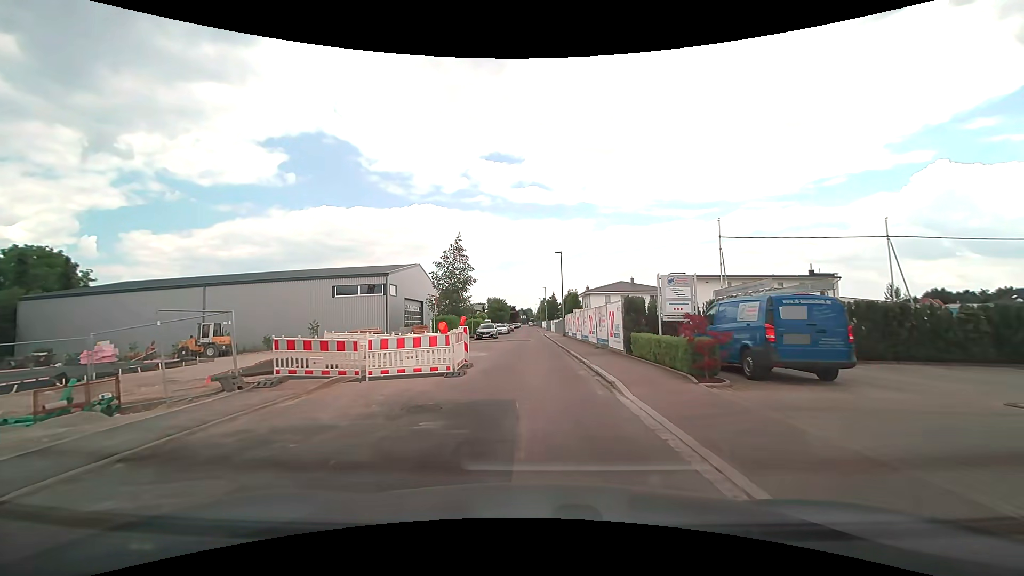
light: Day
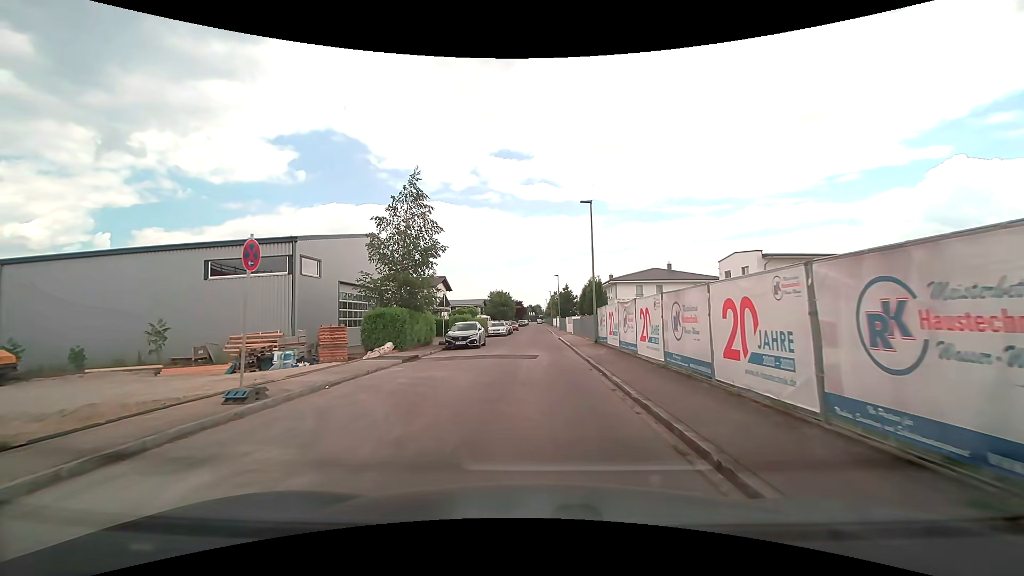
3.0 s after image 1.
(-0.3, +18.7) m; -1°
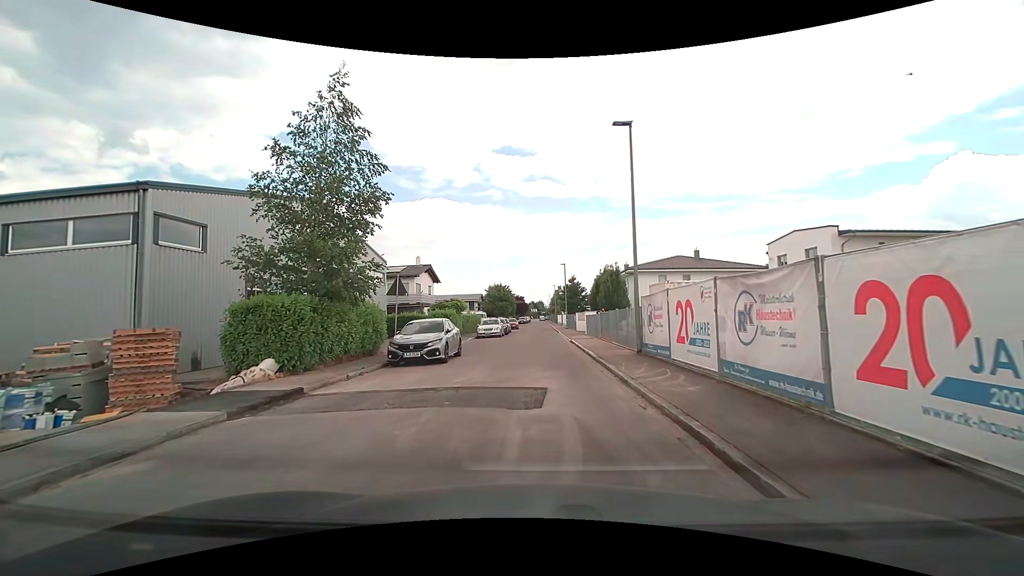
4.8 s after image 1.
(-0.1, +10.3) m; 0°
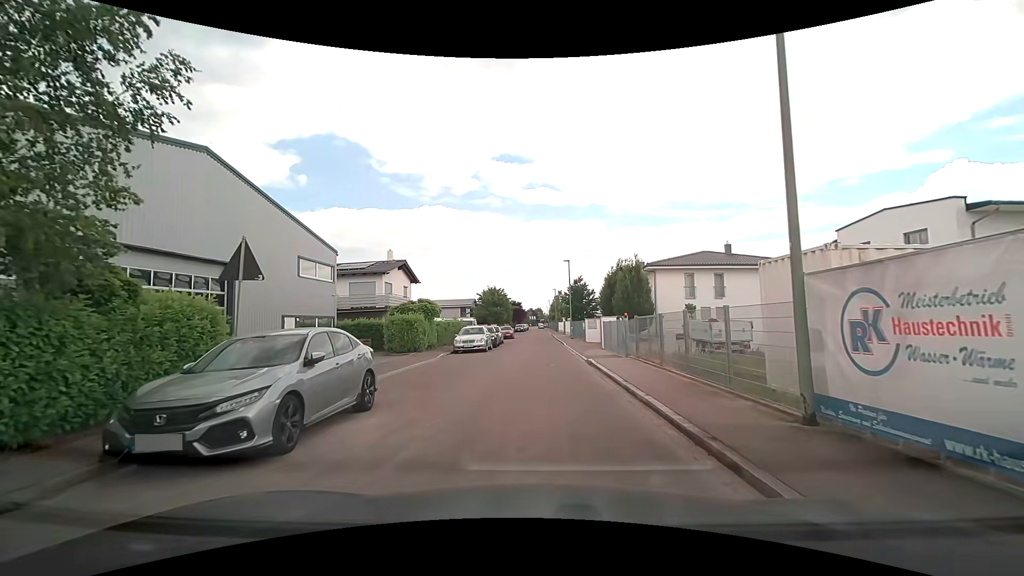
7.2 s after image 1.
(0.0, +9.9) m; -1°
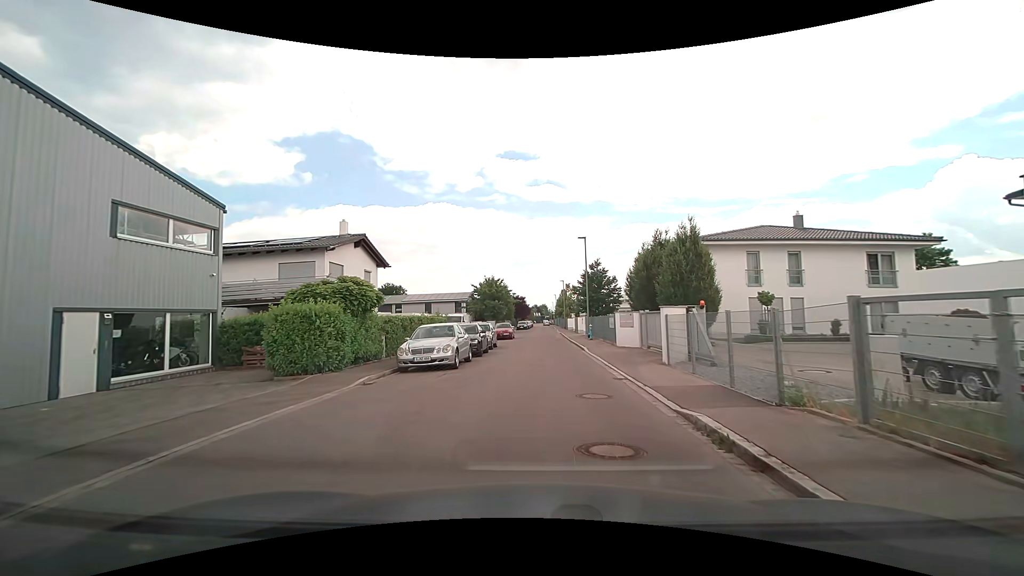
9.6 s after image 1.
(+0.1, +12.0) m; 0°
(0, +10) (0, +20) (0, +30) (+1, +40) (+1, +50) (+1, +60) (+1, +70) (+1, +80) (+2, +90) (+2, +100) m
